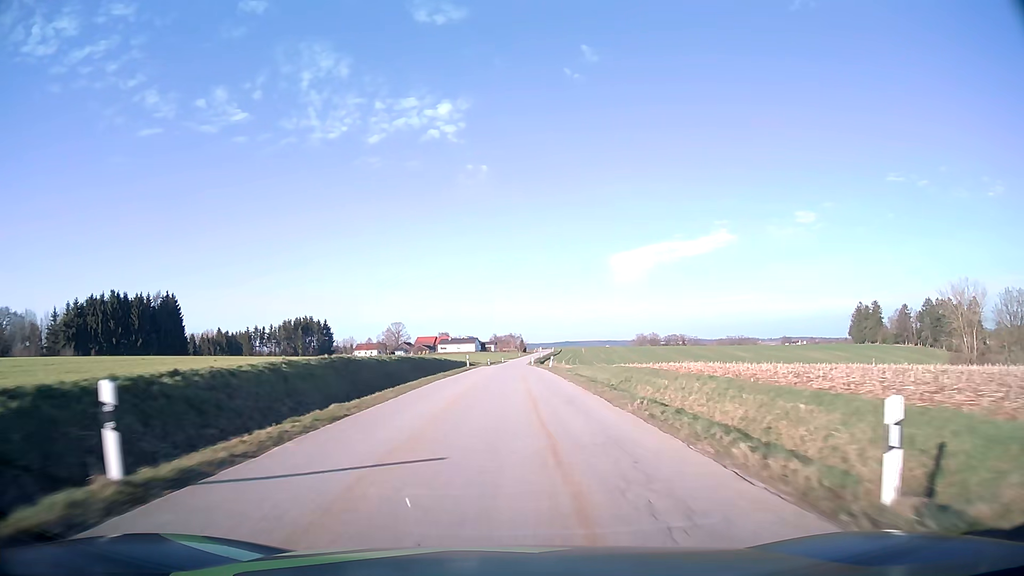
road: tertiary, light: Day
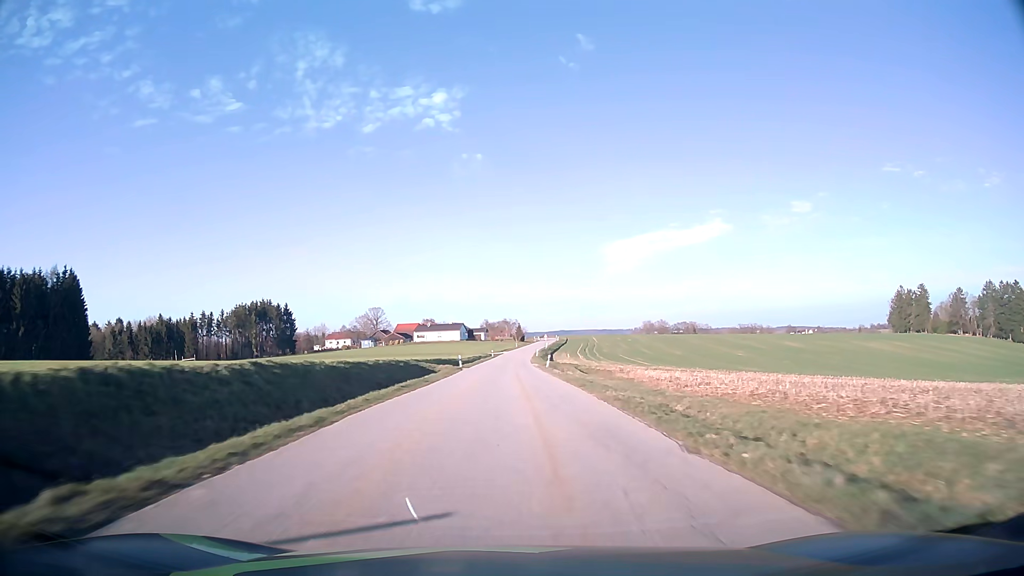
(+0.2, +53.3) m; 0°
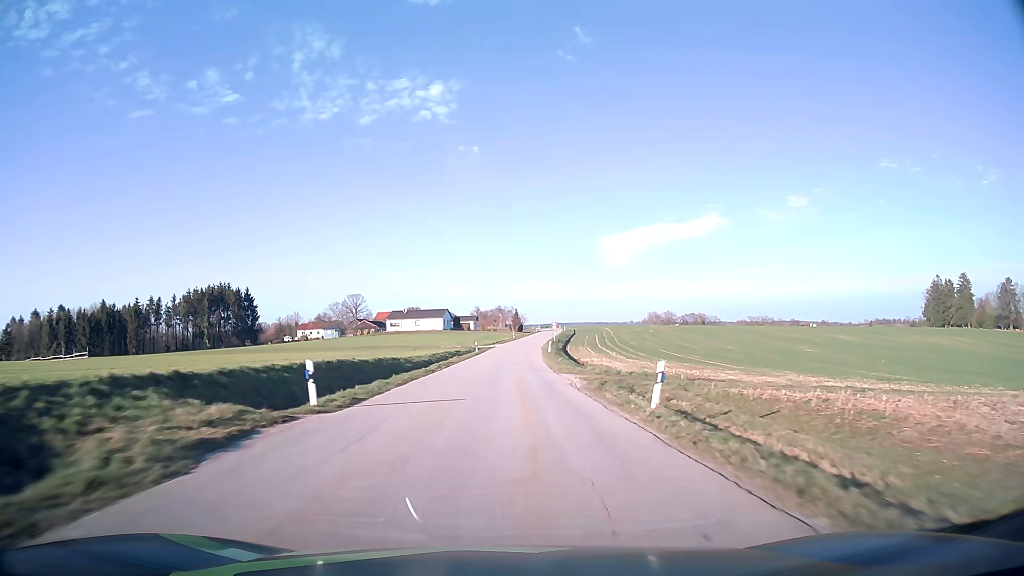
(0.0, +39.6) m; 0°
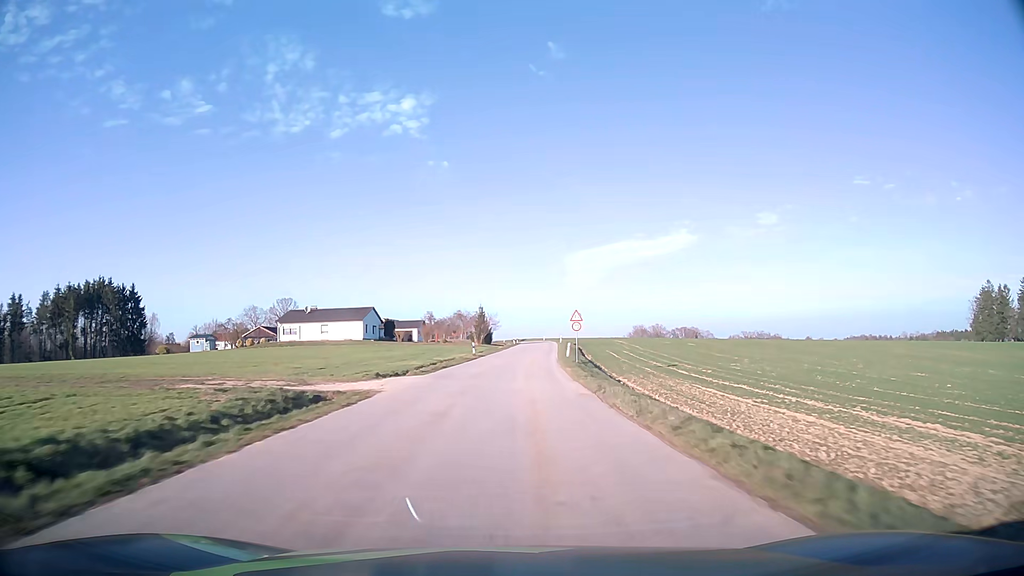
(+1.1, +63.6) m; +3°
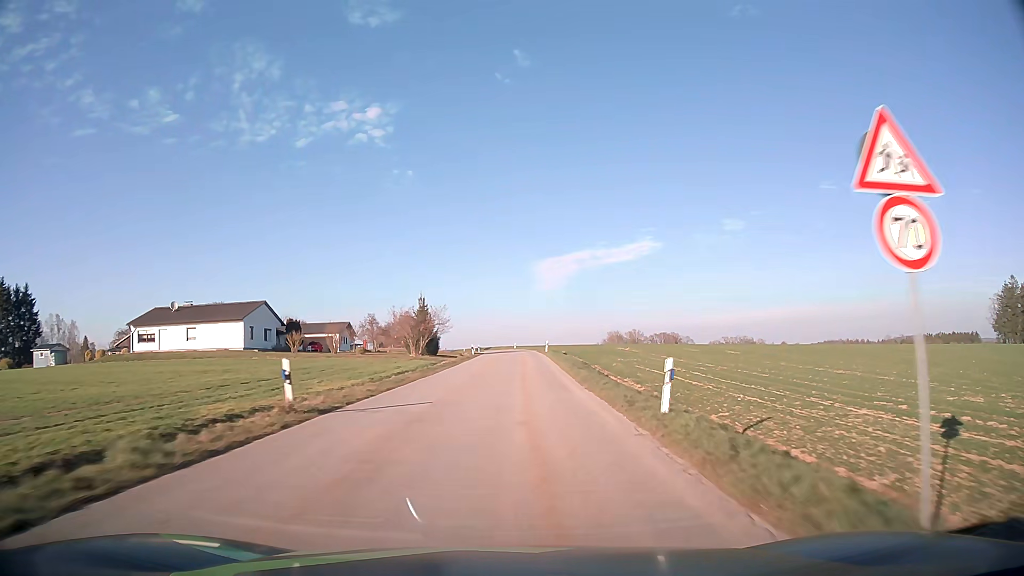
(+0.9, +36.6) m; +3°
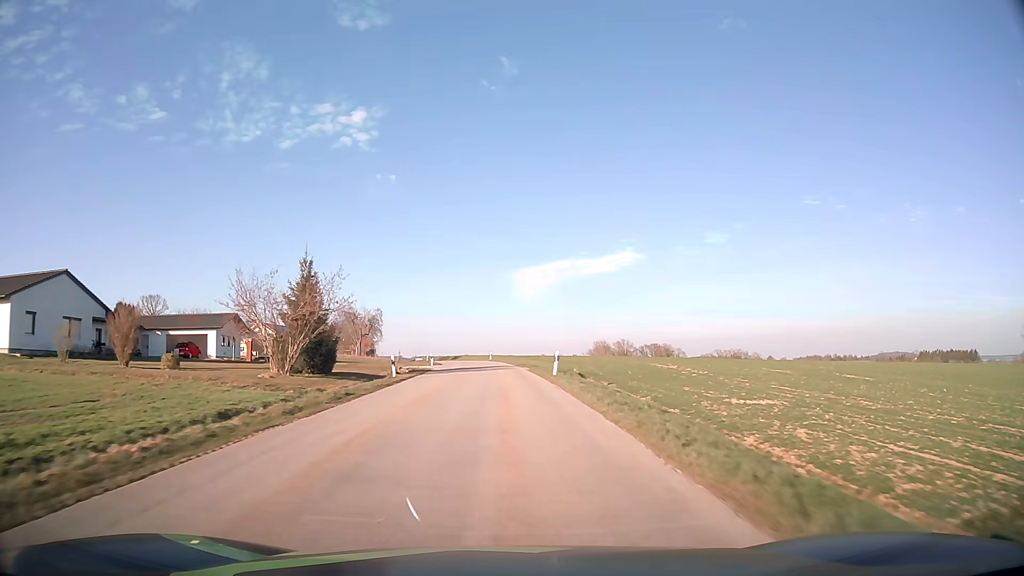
(+0.7, +33.8) m; +2°
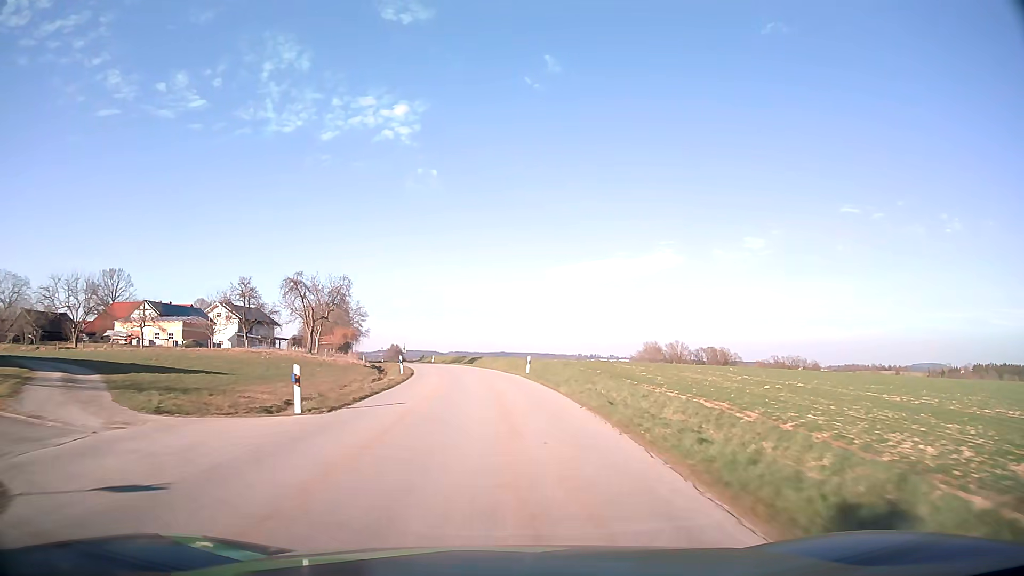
(-0.9, +42.6) m; -3°
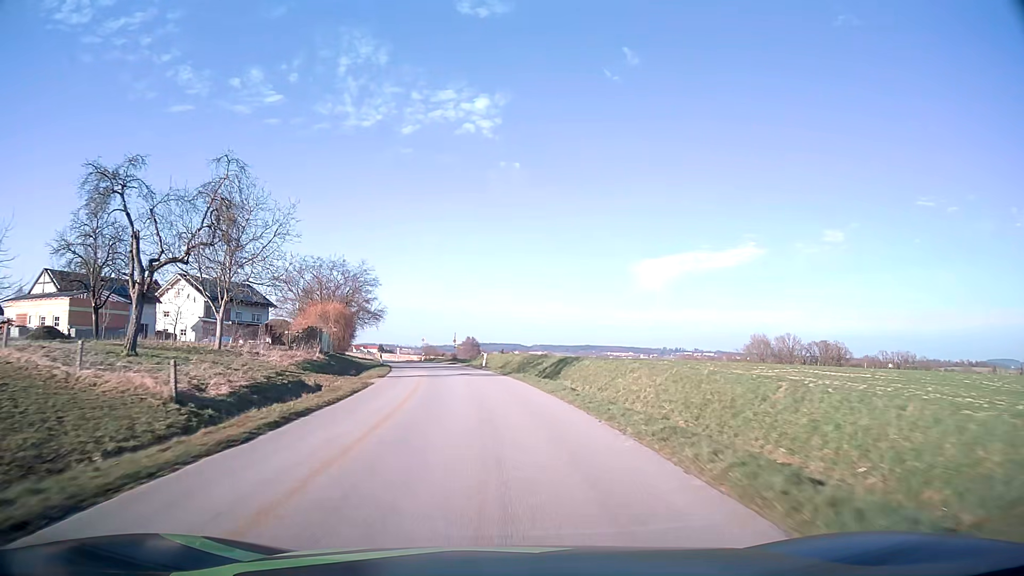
(-2.1, +41.5) m; -7°
(0, +10) (-1, +20) (-2, +30) (-3, +40) (-5, +50) (-7, +59) (-9, +69) (-12, +79) (-14, +89) (-17, +98) m
